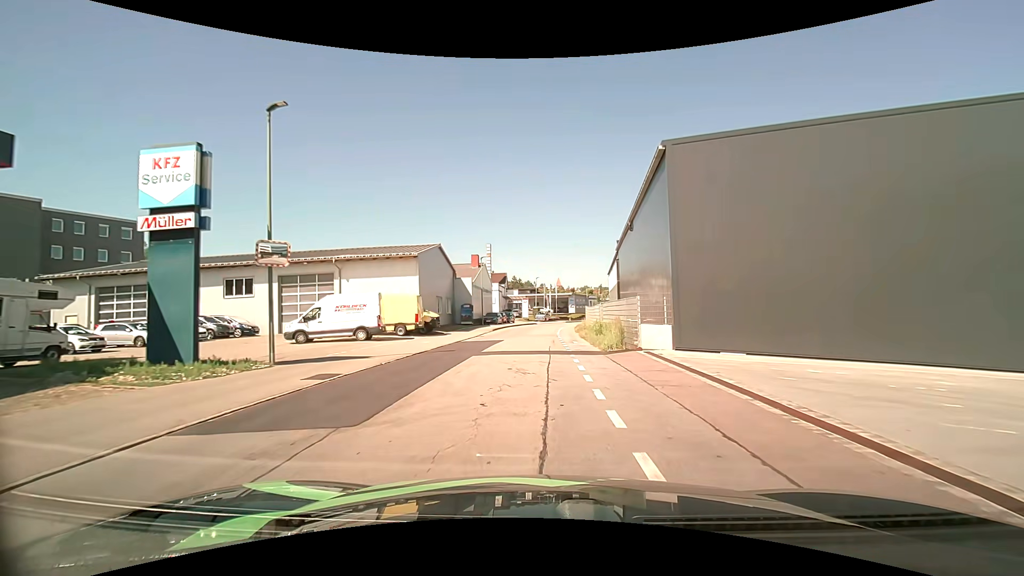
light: Day
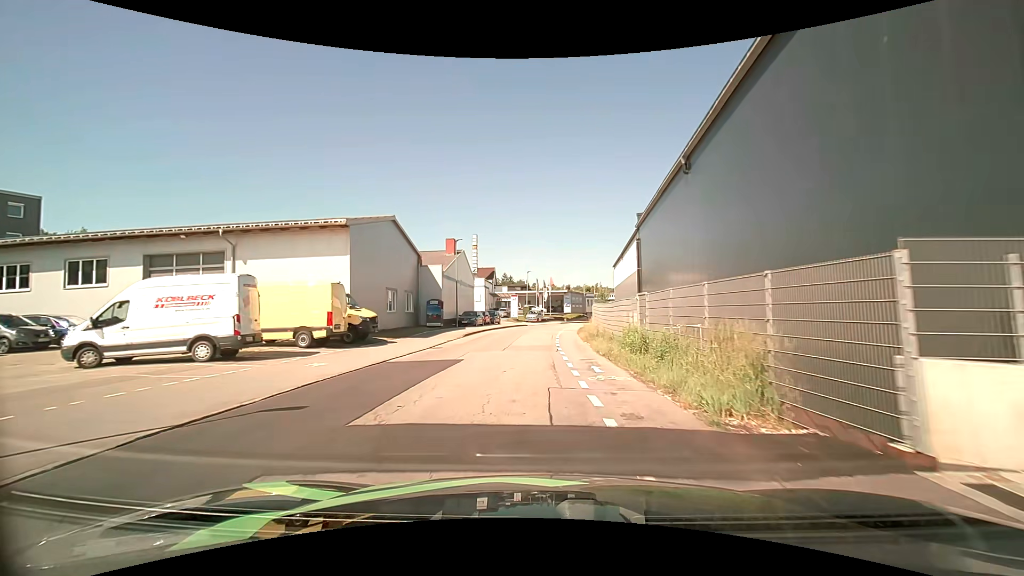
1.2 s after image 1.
(+0.1, +12.2) m; +1°
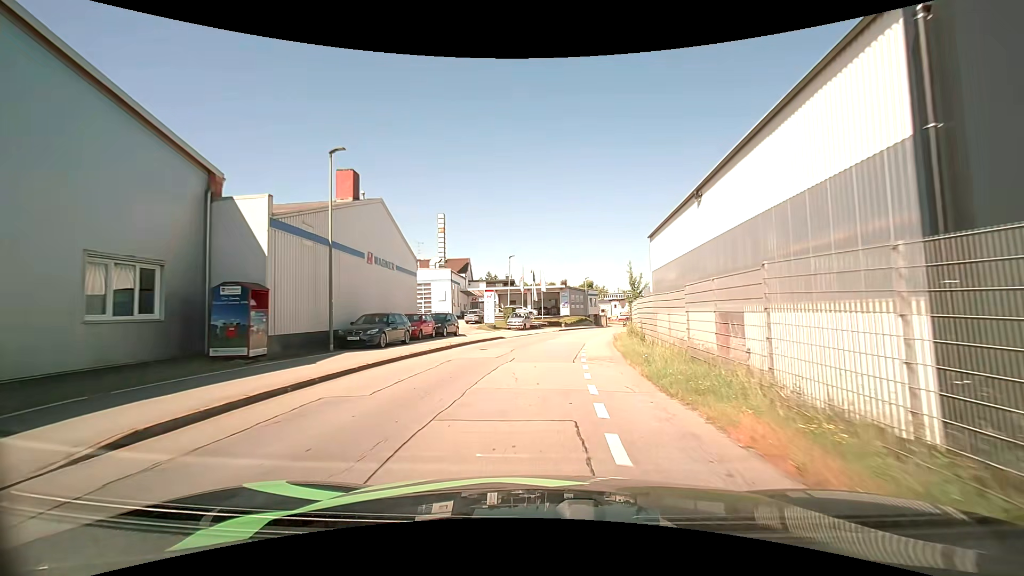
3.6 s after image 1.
(+0.6, +25.2) m; +3°
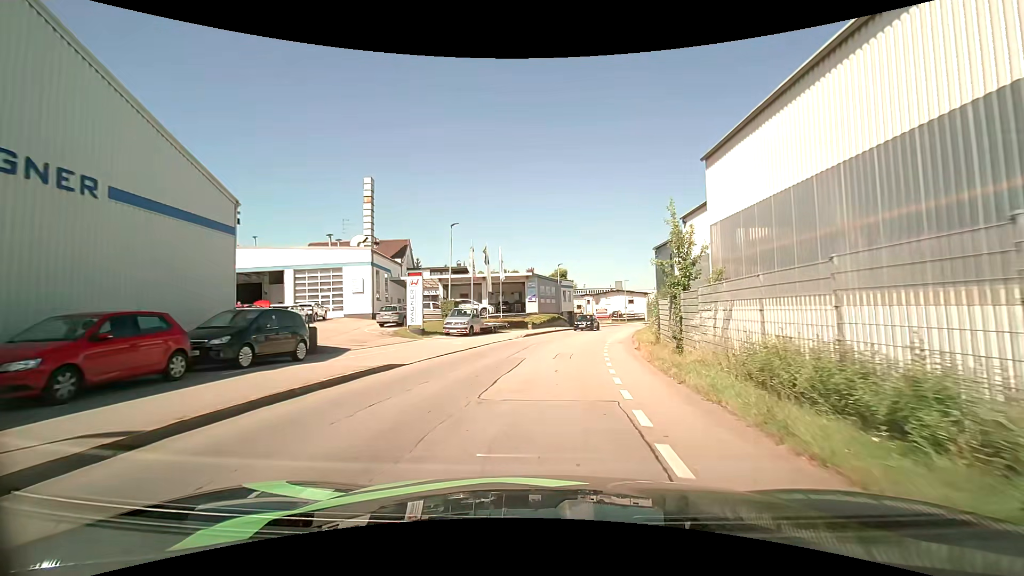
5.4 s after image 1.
(+0.2, +18.7) m; +3°
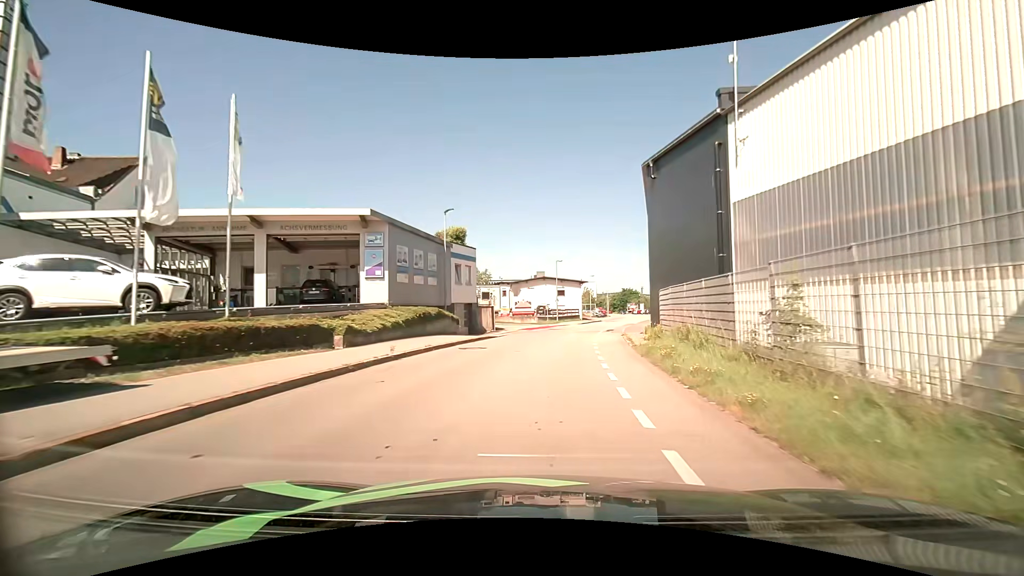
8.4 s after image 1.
(+2.2, +30.8) m; +8°
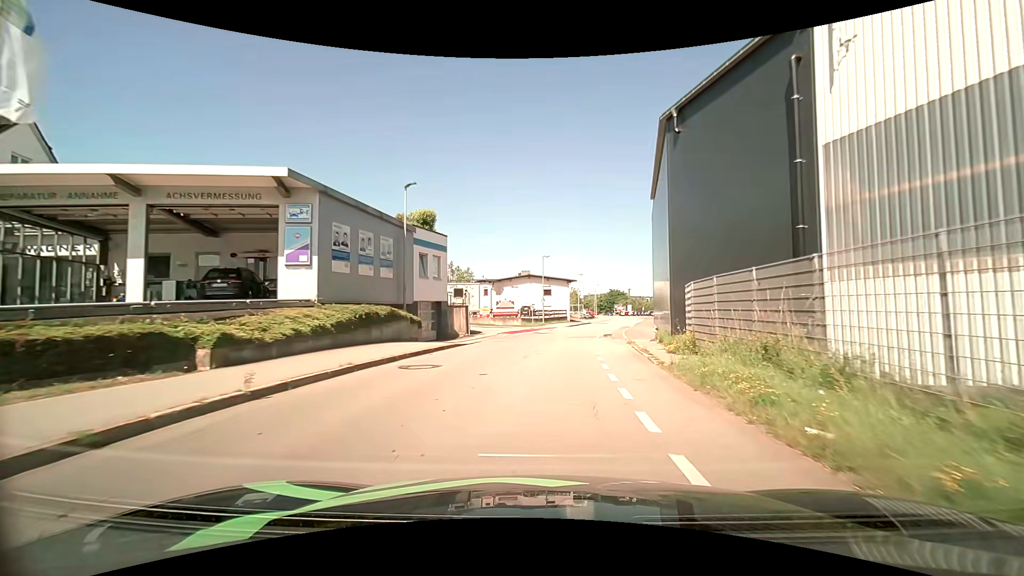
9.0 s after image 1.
(0.0, +6.3) m; +2°
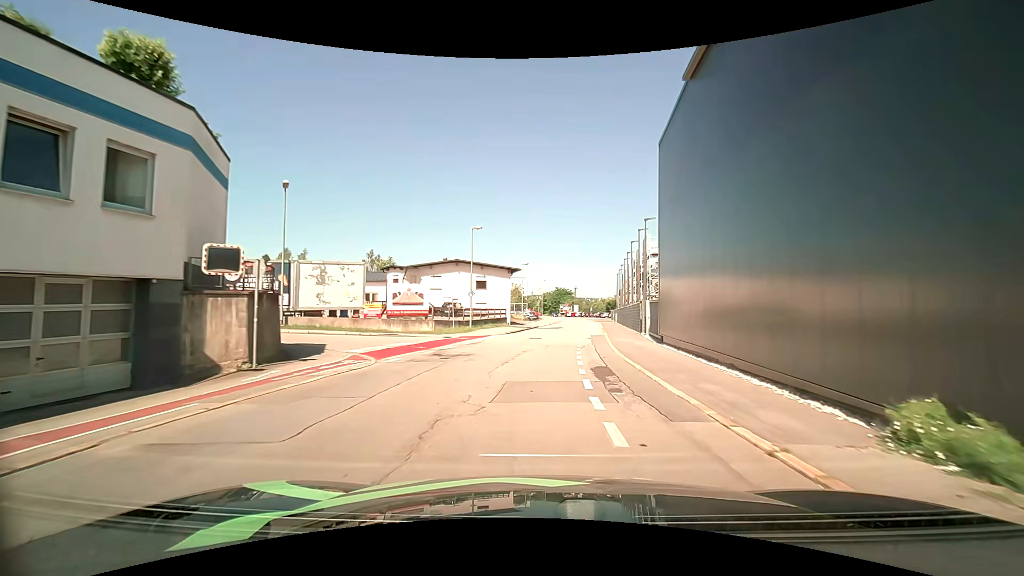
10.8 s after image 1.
(+1.3, +19.0) m; +7°
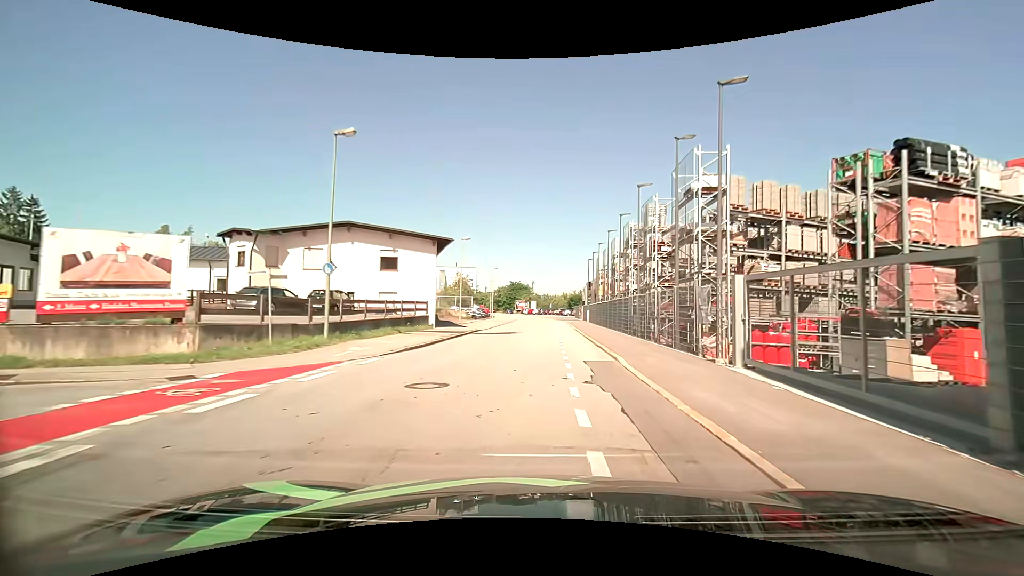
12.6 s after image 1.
(+1.2, +19.6) m; +5°
(0, +10) (+1, +20) (+1, +30) (+2, +40) (+2, +50) (+2, +60) (+2, +70) (+2, +80) (+2, +90) (+1, +100) m
